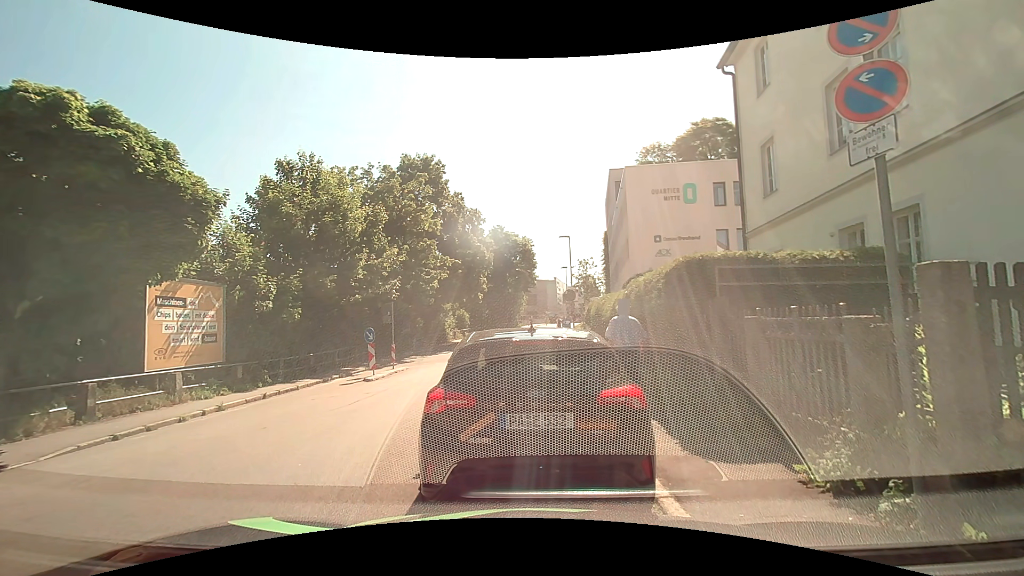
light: Day
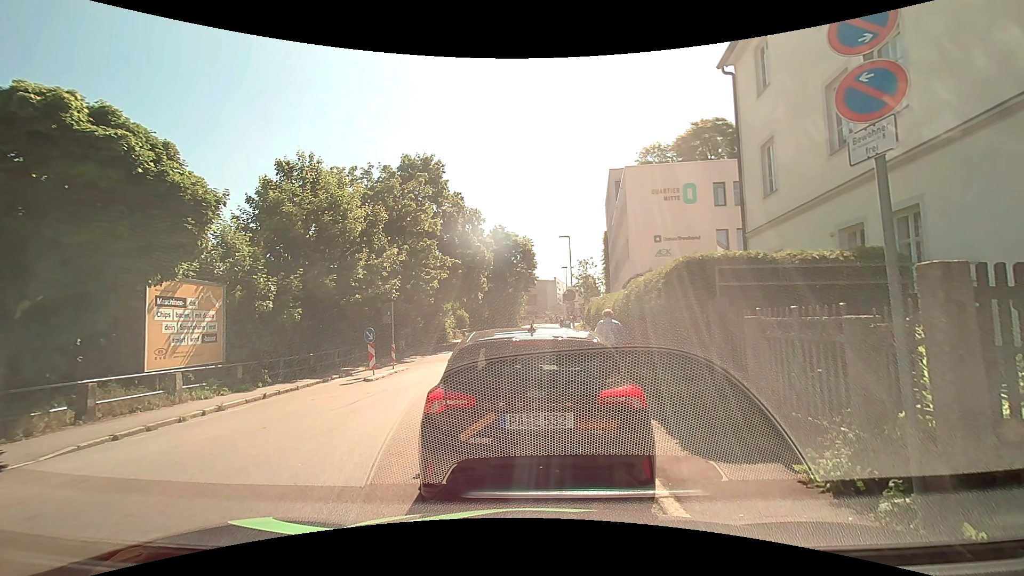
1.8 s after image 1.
(0.0, 0.0) m; 0°
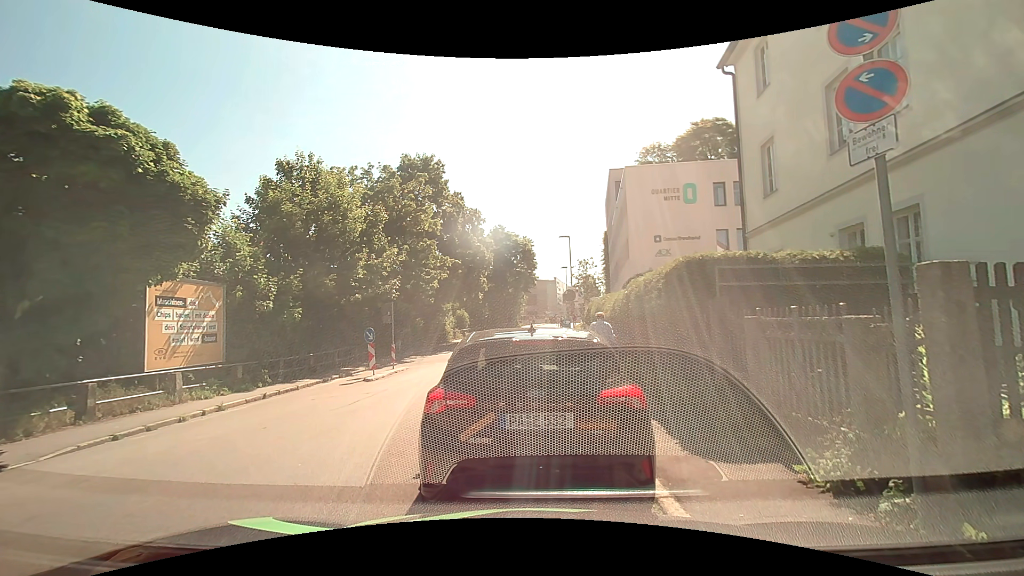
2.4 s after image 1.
(0.0, 0.0) m; 0°
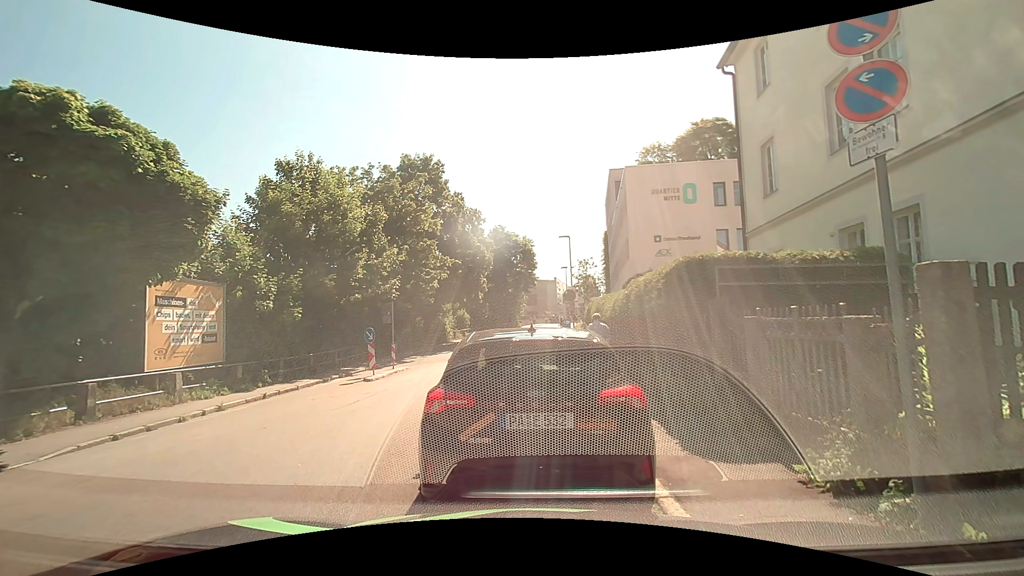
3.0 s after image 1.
(0.0, 0.0) m; 0°
